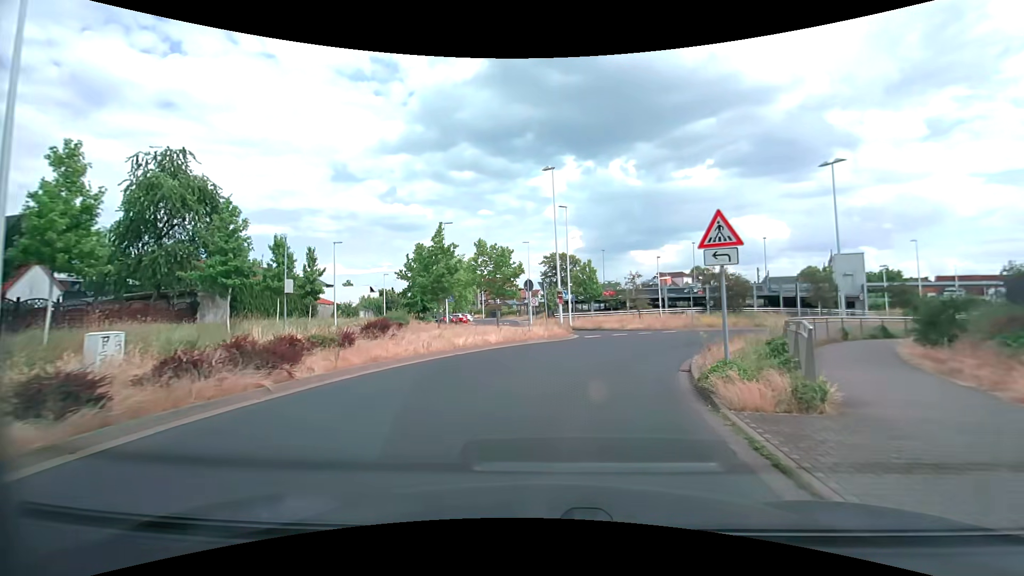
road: tertiary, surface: asphalt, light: Day
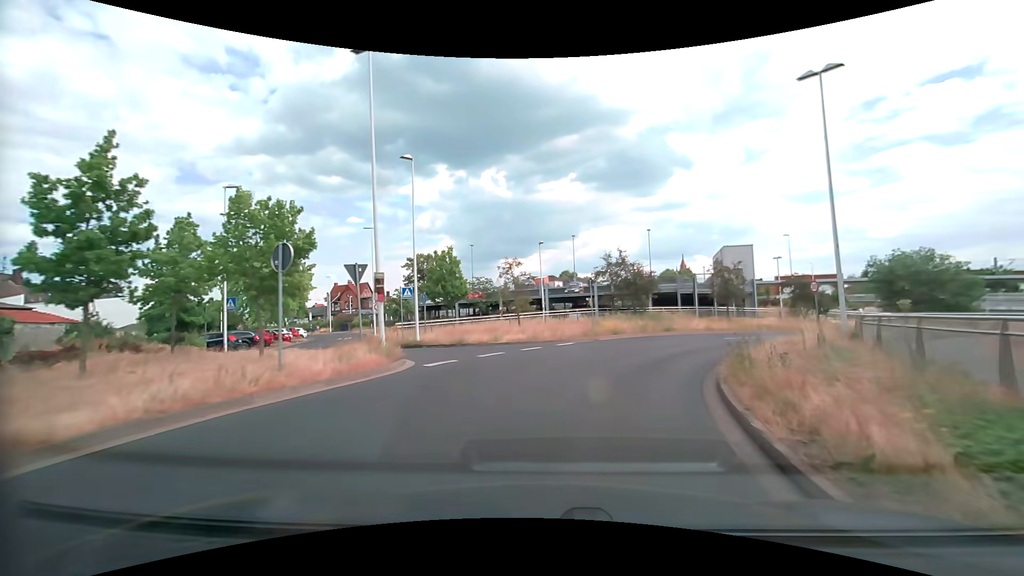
(+1.5, +13.4) m; +14°
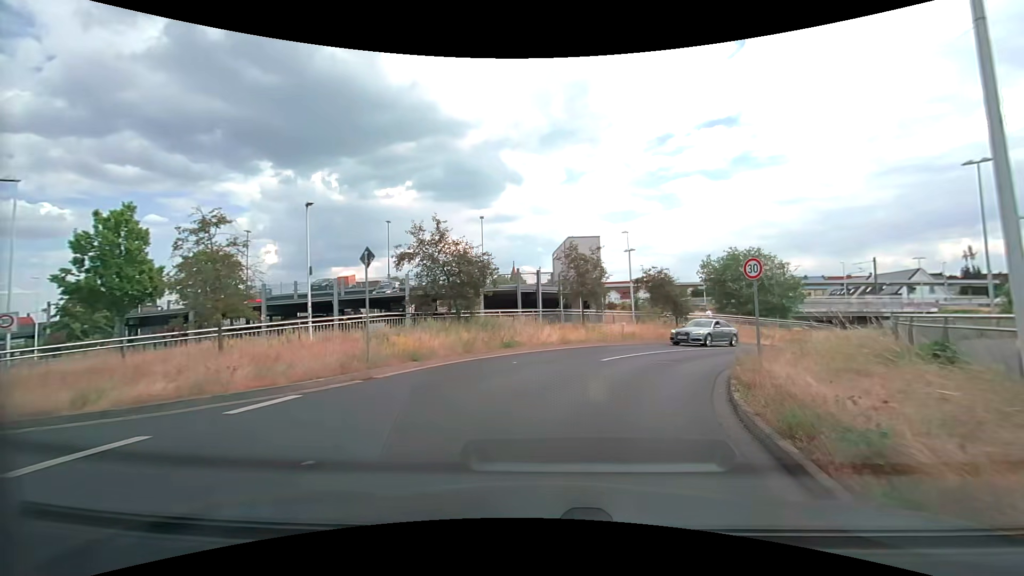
(+2.1, +13.1) m; +18°
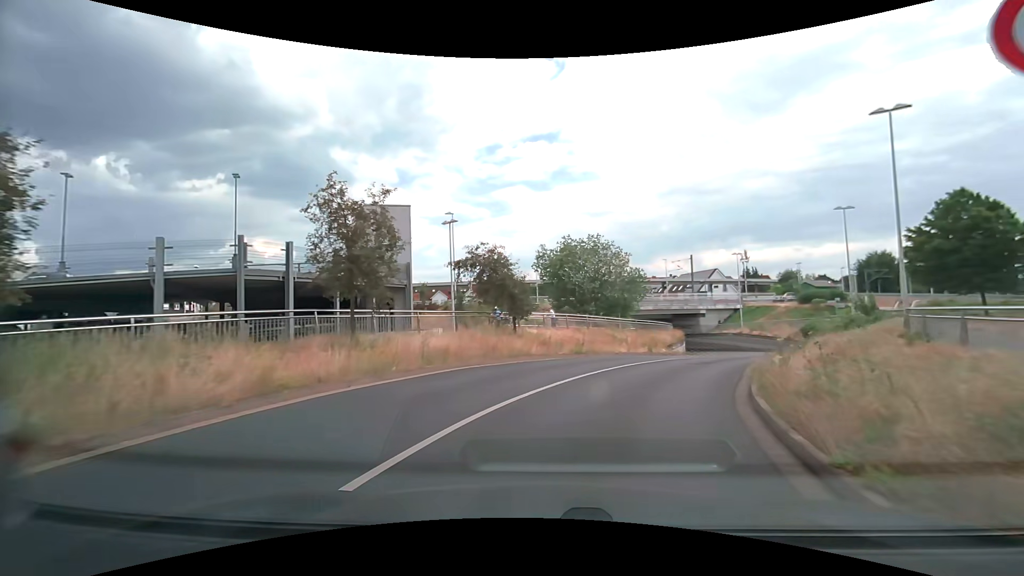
(+2.3, +12.9) m; +20°
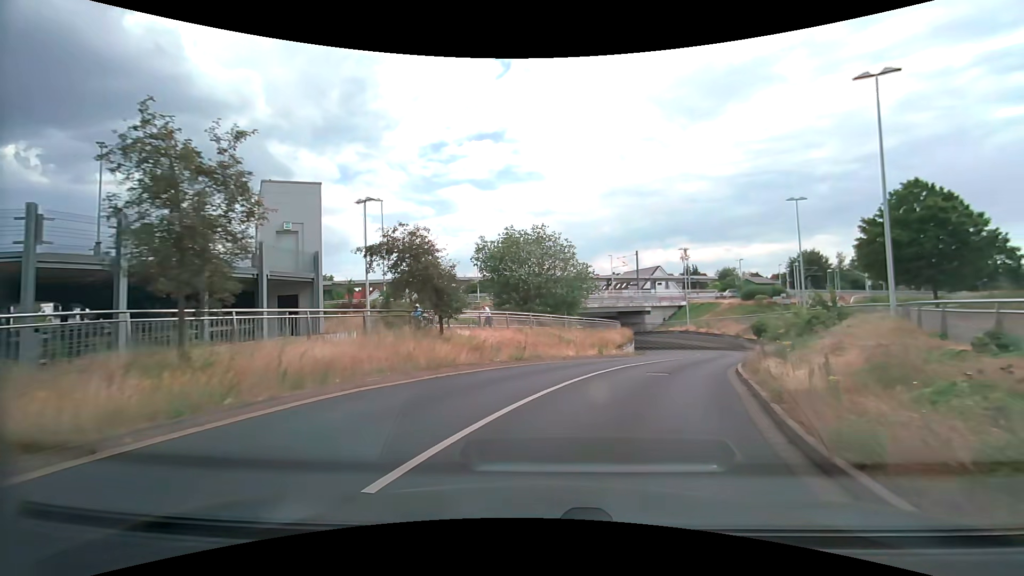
(+0.2, +4.3) m; +7°
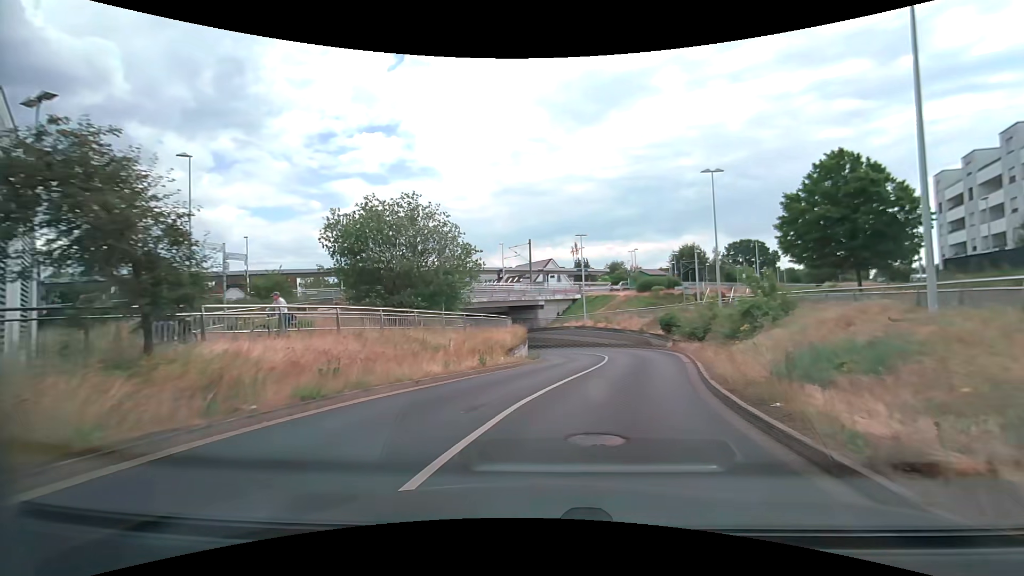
(+0.8, +8.8) m; +11°
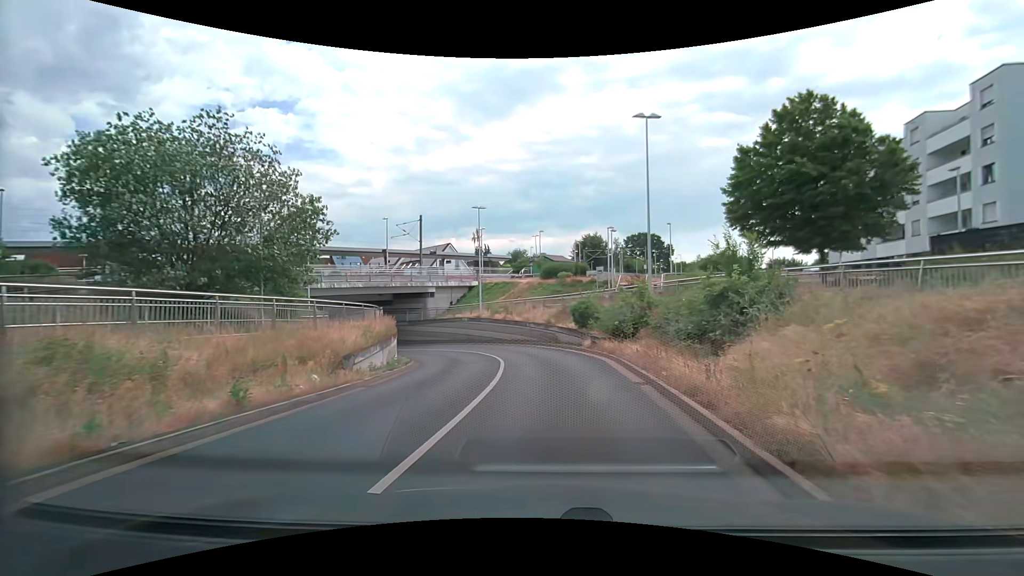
(+0.9, +9.3) m; +11°
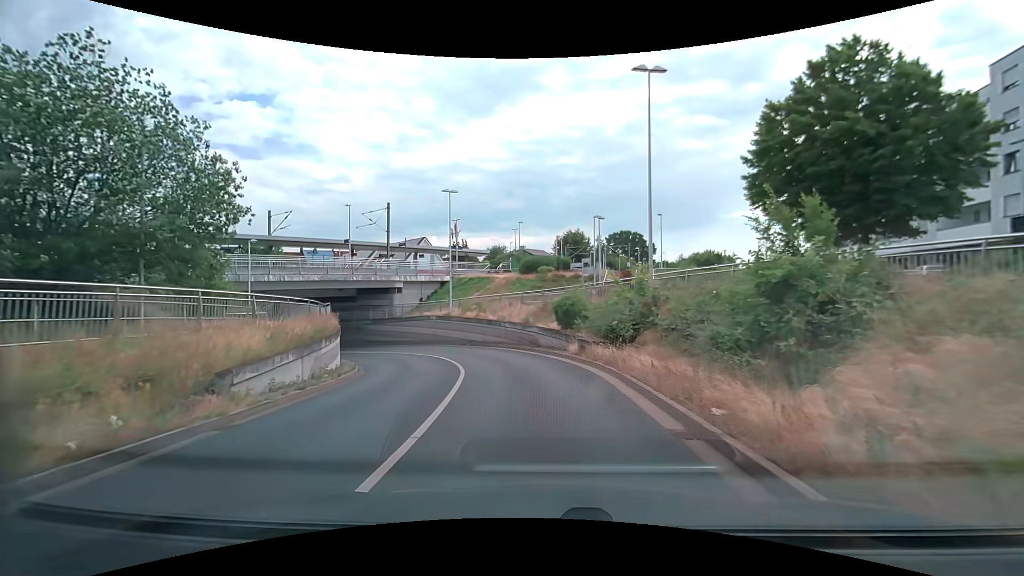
(+0.1, +4.9) m; +2°
